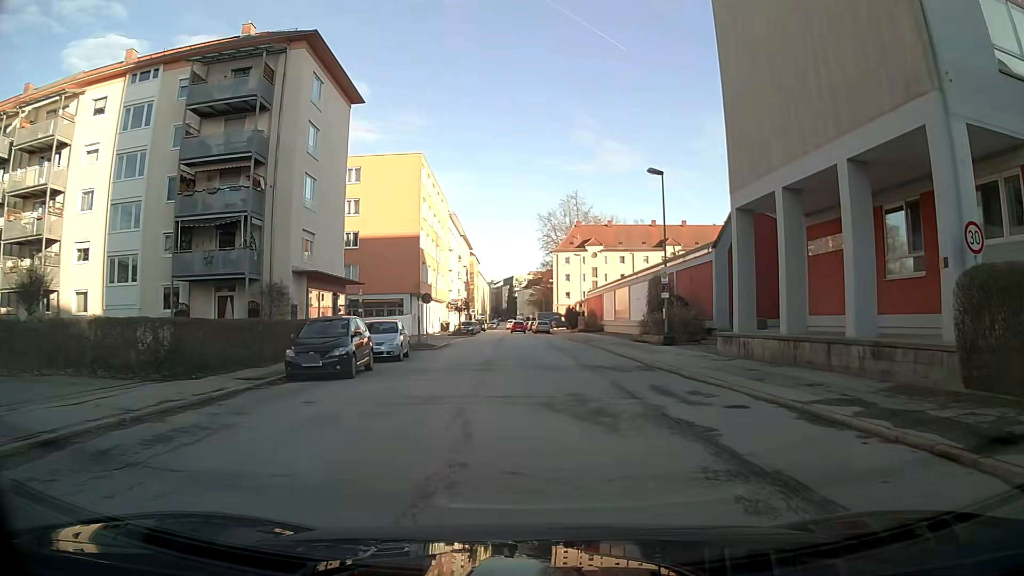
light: Day
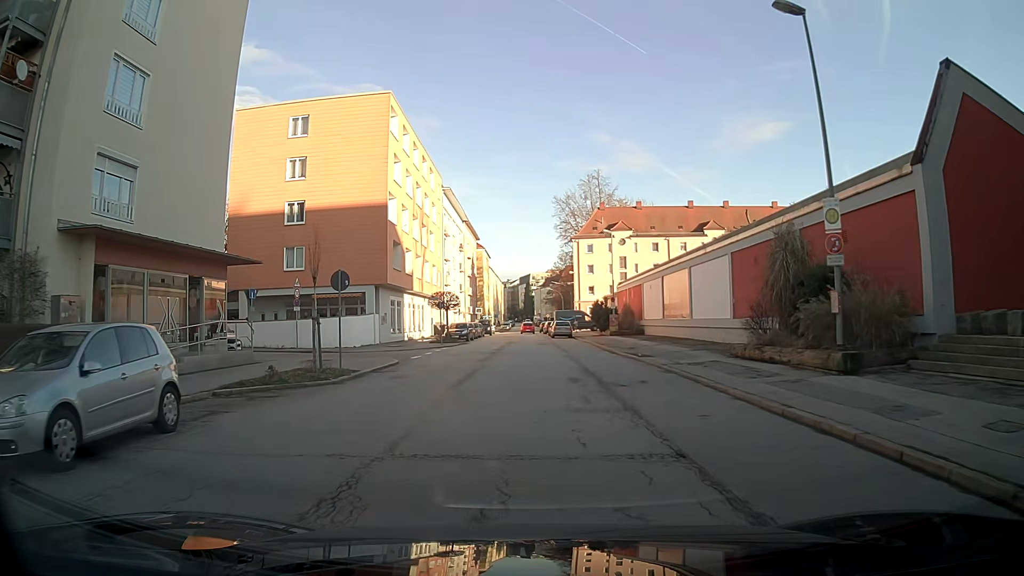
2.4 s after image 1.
(-0.2, +18.1) m; -2°
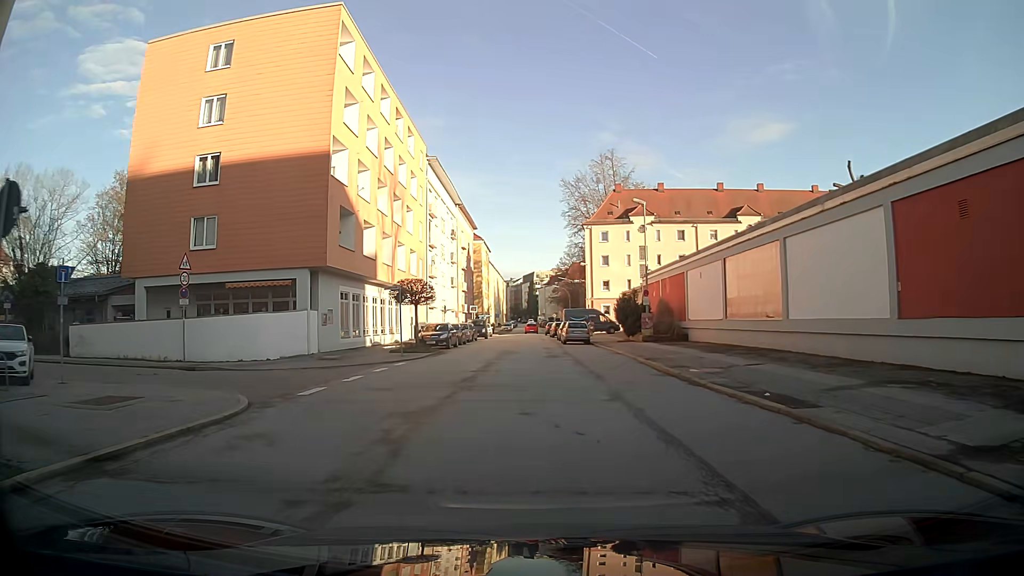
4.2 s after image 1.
(0.0, +13.8) m; 0°
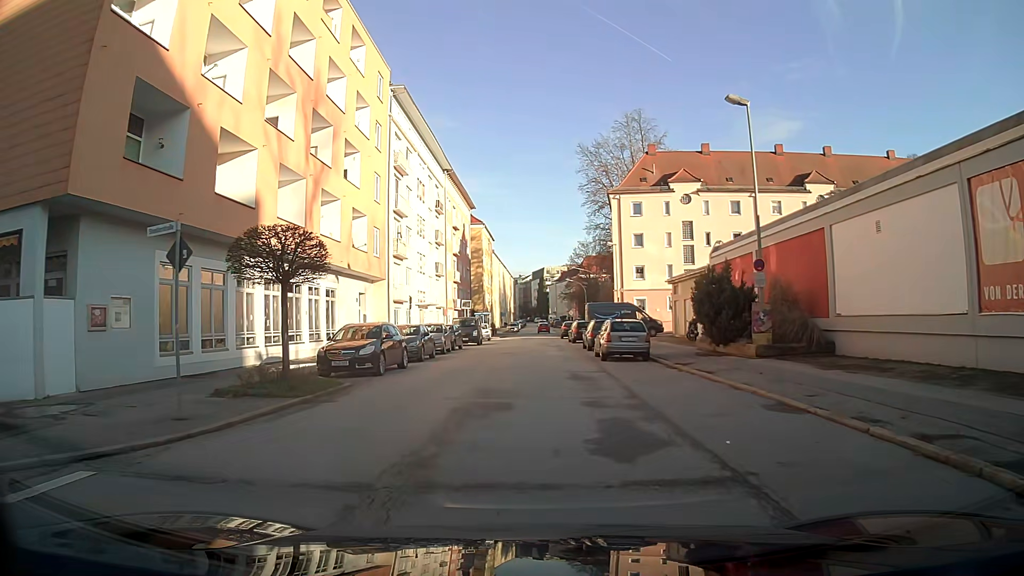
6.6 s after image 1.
(0.0, +18.7) m; 0°
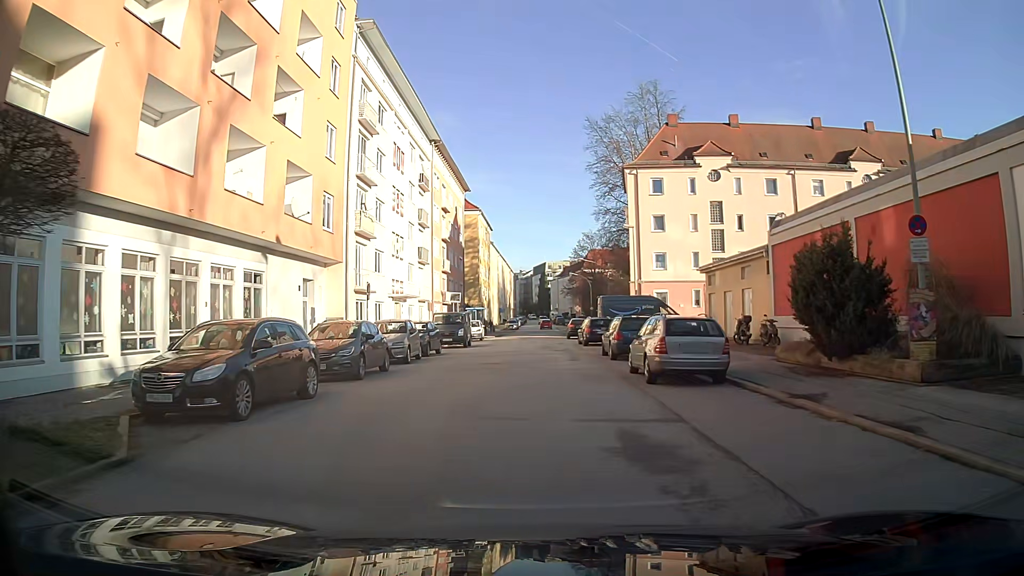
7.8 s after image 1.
(0.0, +9.2) m; 0°
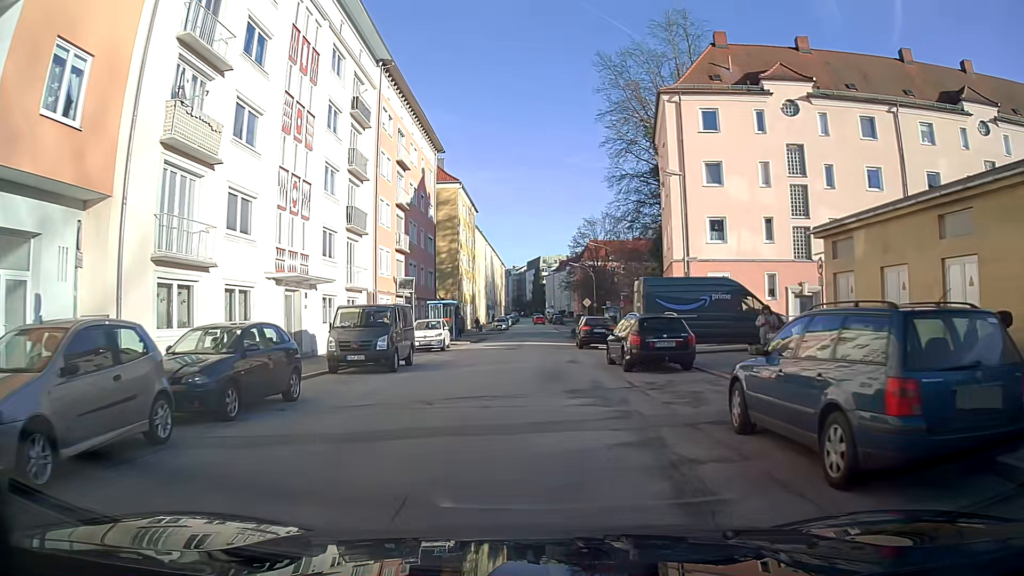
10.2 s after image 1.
(+0.1, +17.4) m; +1°
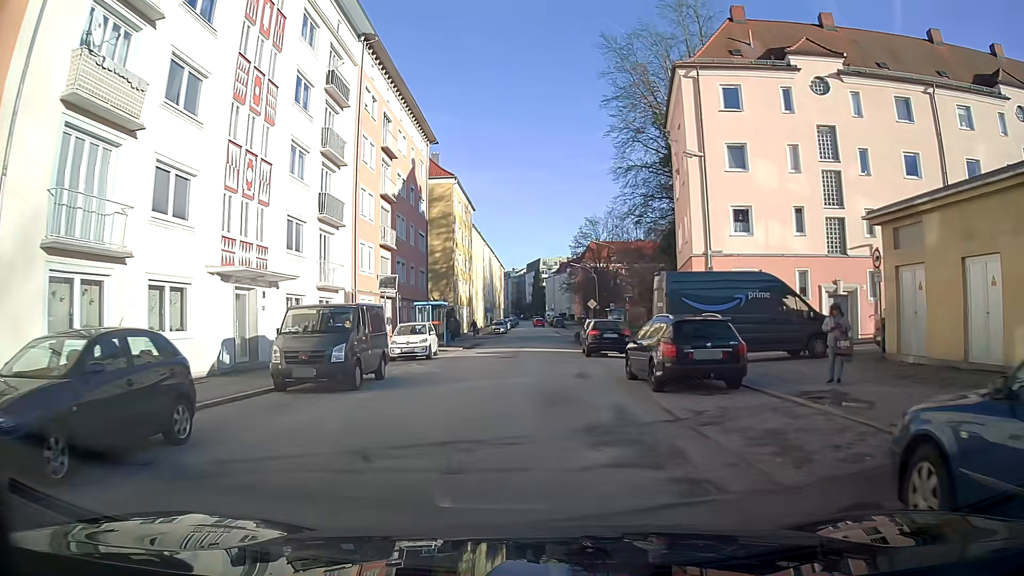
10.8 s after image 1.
(0.0, +4.2) m; 0°
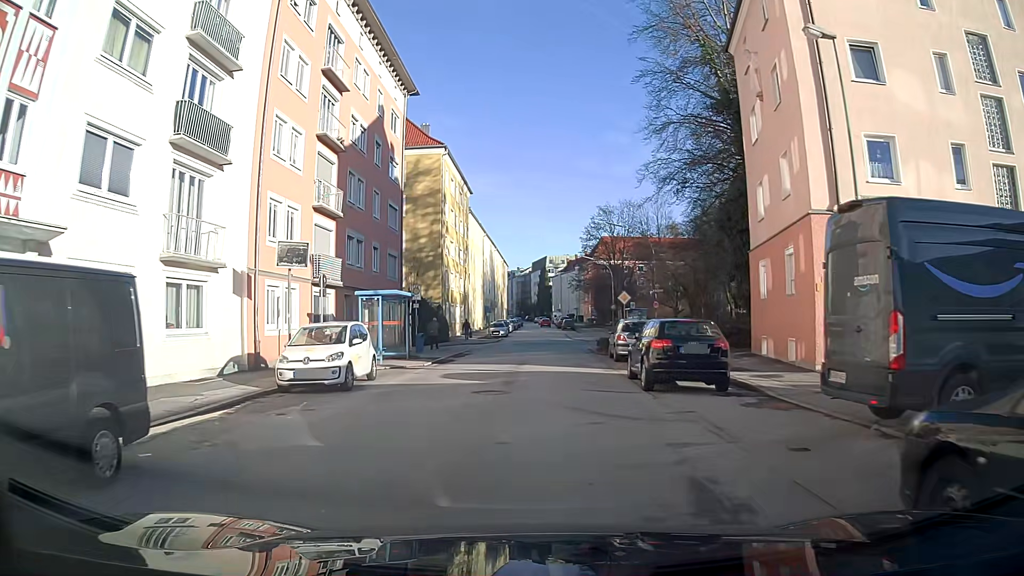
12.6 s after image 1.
(-0.1, +12.4) m; 0°
(0, +10) (0, +20) (+1, +30) (+1, +40) (+1, +50) (+1, +60) (+1, +70) (+1, +80) (+1, +90) (+1, +100) m
